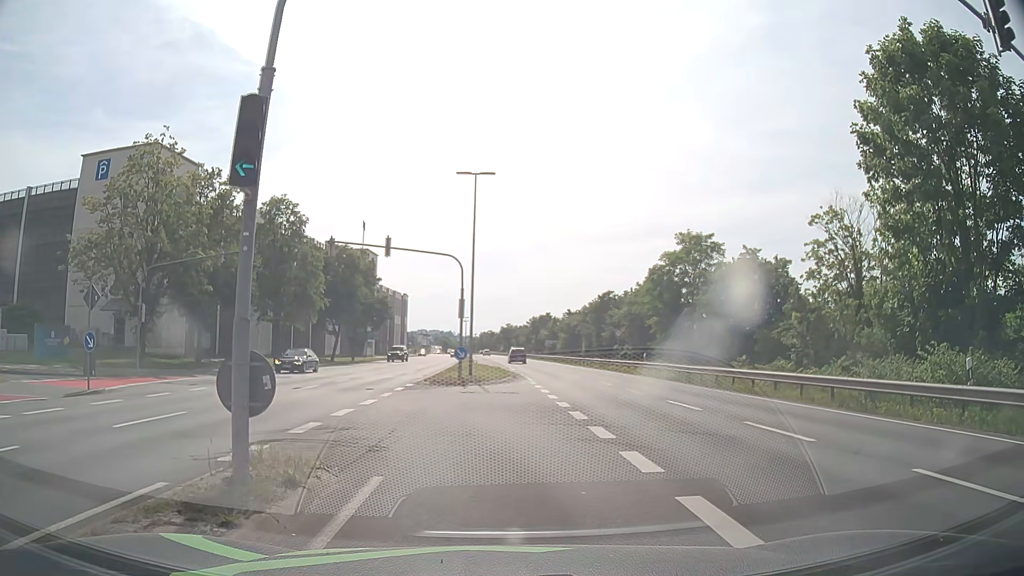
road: primary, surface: asphalt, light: Day
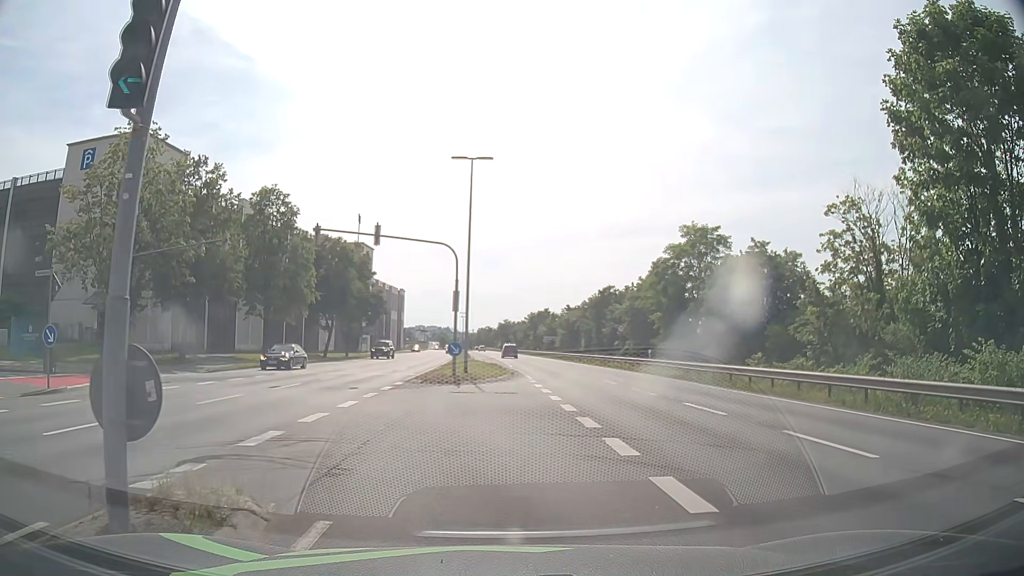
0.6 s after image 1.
(0.0, +2.2) m; 0°
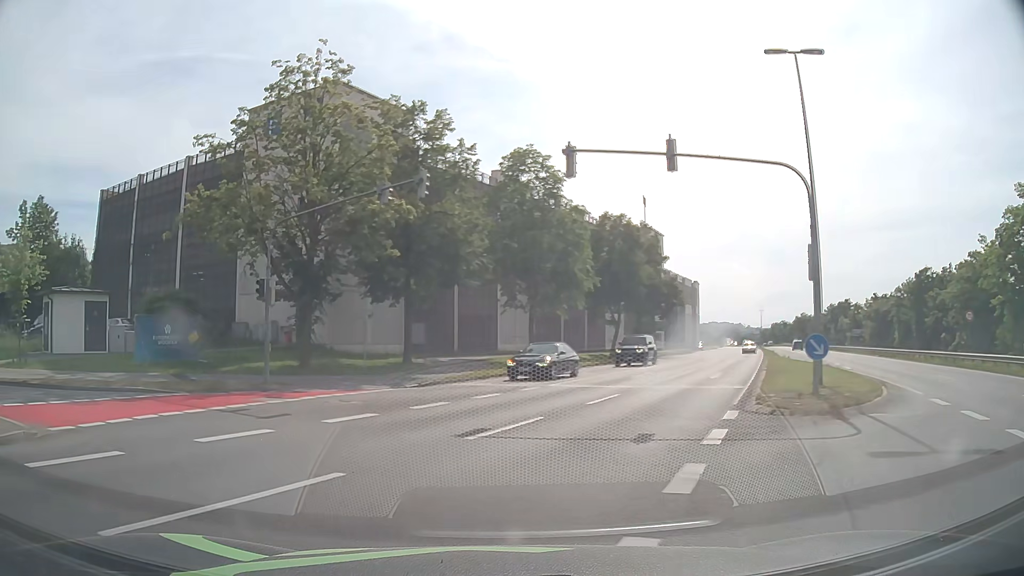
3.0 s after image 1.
(-1.8, +11.8) m; -24°
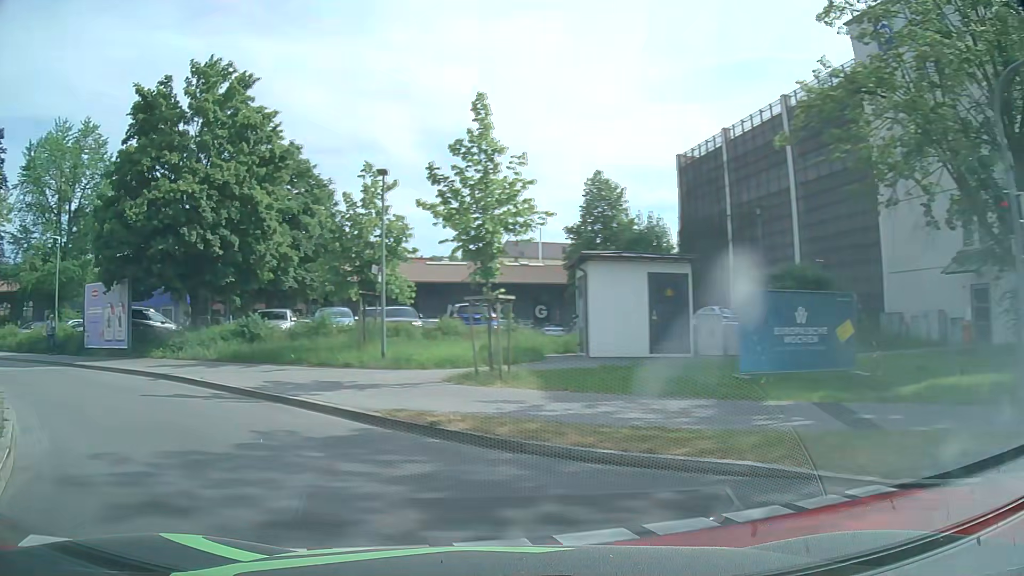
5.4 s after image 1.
(-5.3, +11.7) m; -52°
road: residential
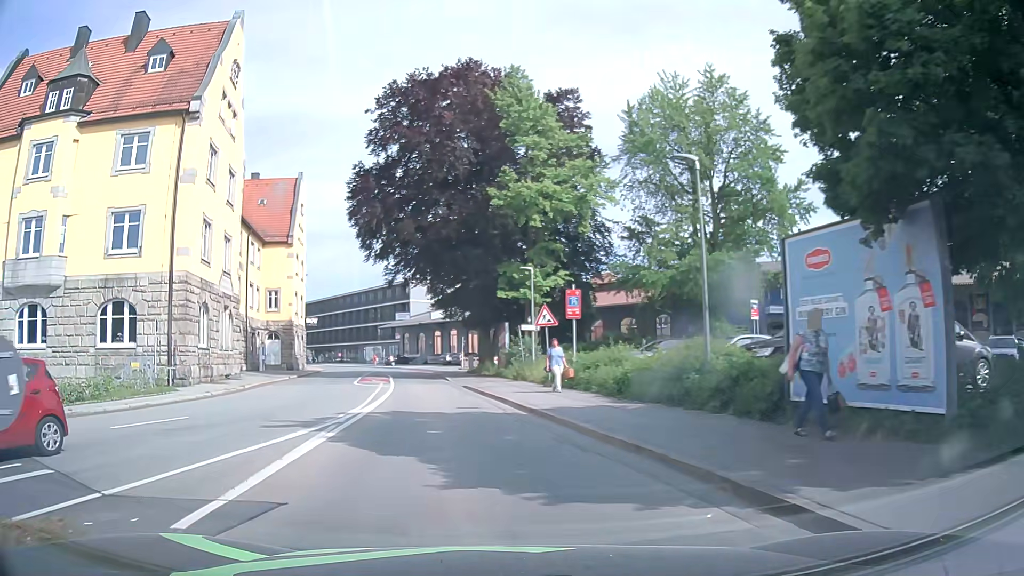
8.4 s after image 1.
(-10.0, +14.4) m; -58°
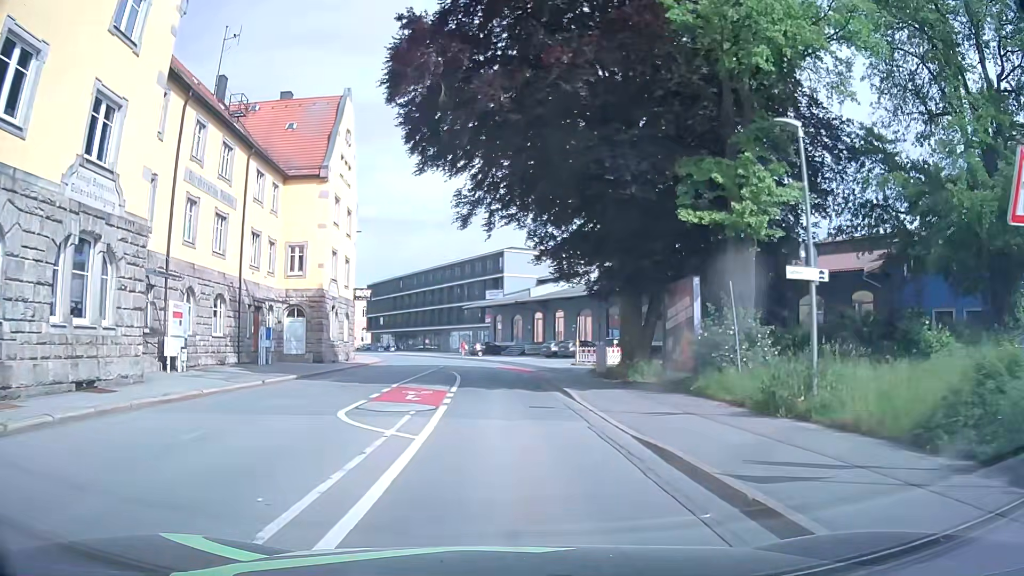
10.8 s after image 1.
(-2.2, +20.2) m; -9°
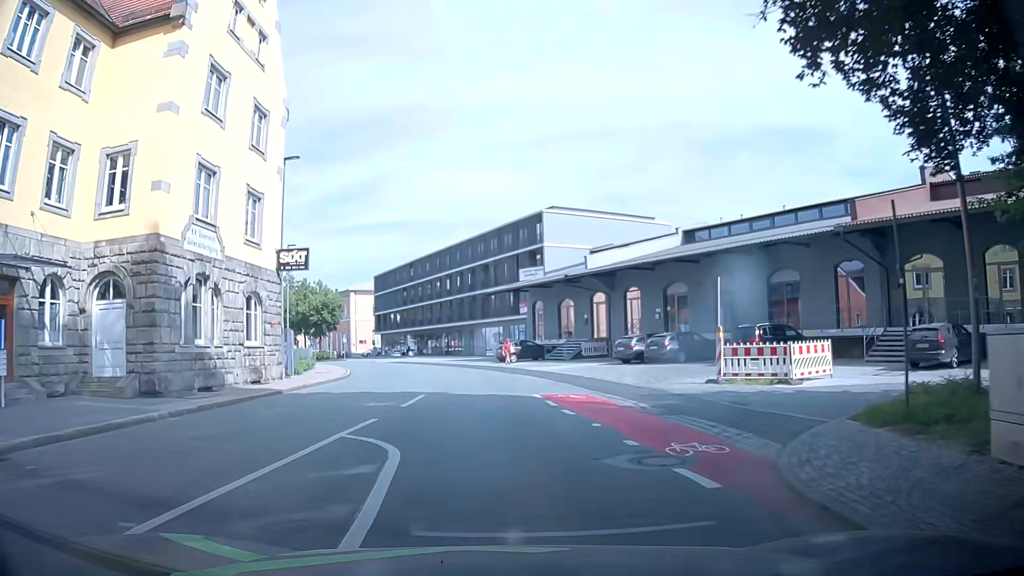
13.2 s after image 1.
(-0.4, +23.1) m; -3°
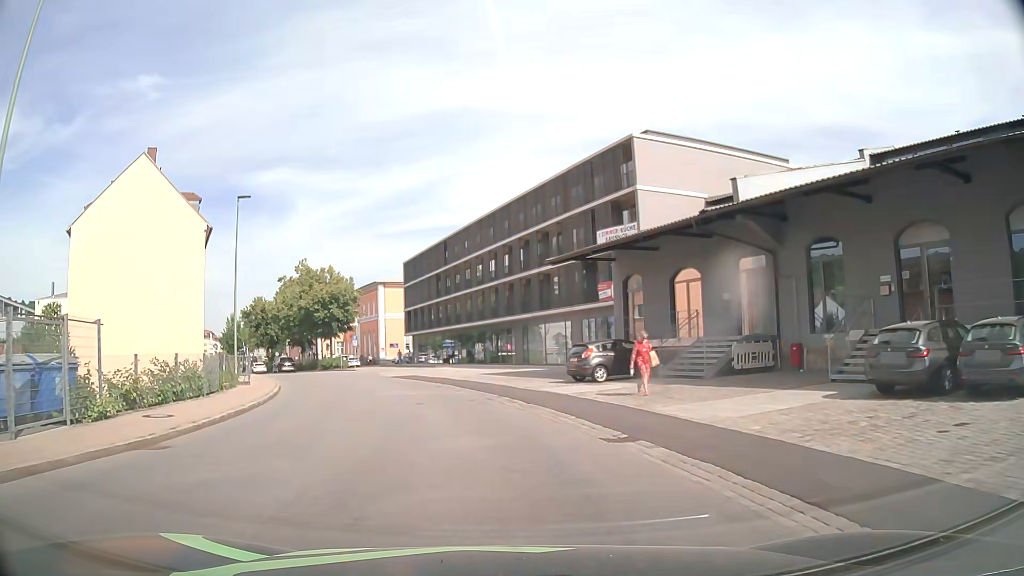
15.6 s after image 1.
(-0.3, +21.3) m; -4°
